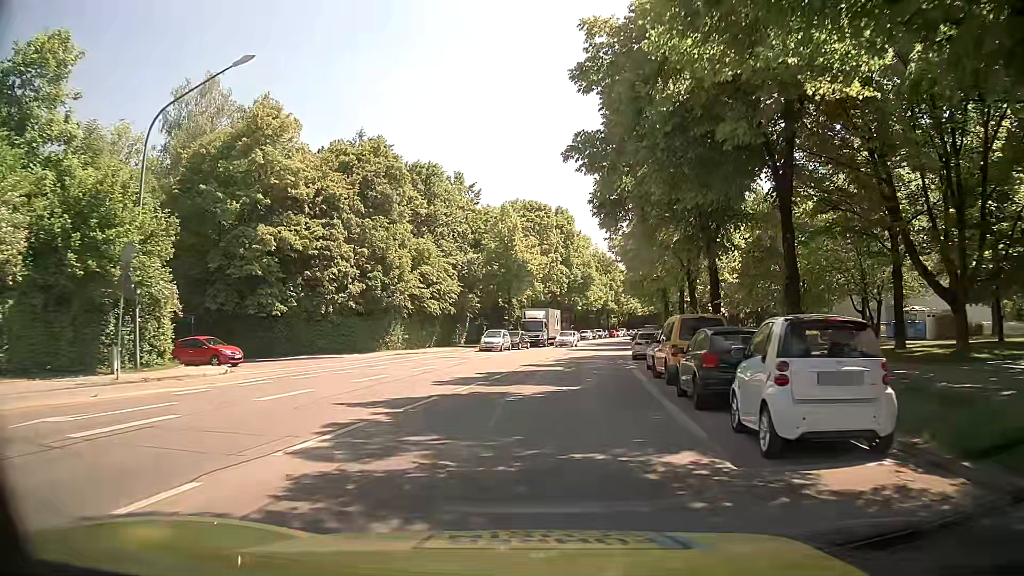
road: secondary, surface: asphalt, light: Day
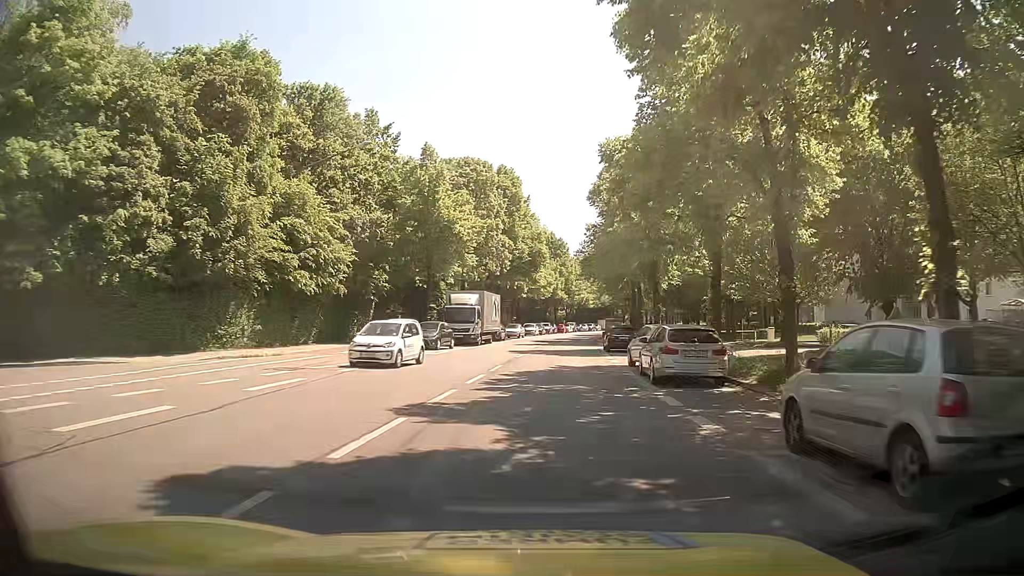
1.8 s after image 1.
(+0.7, +18.5) m; +5°
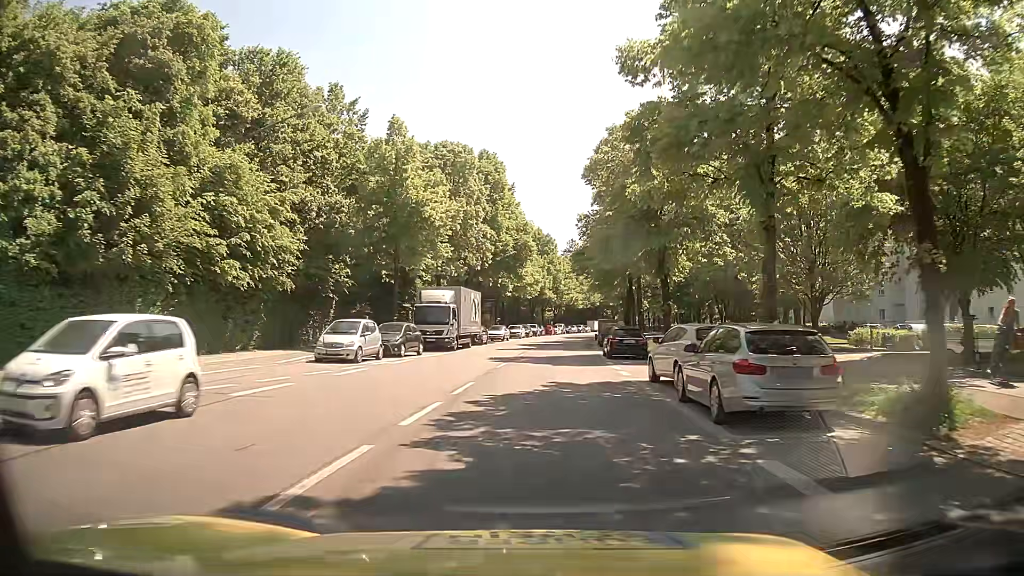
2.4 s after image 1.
(0.0, +6.7) m; 0°
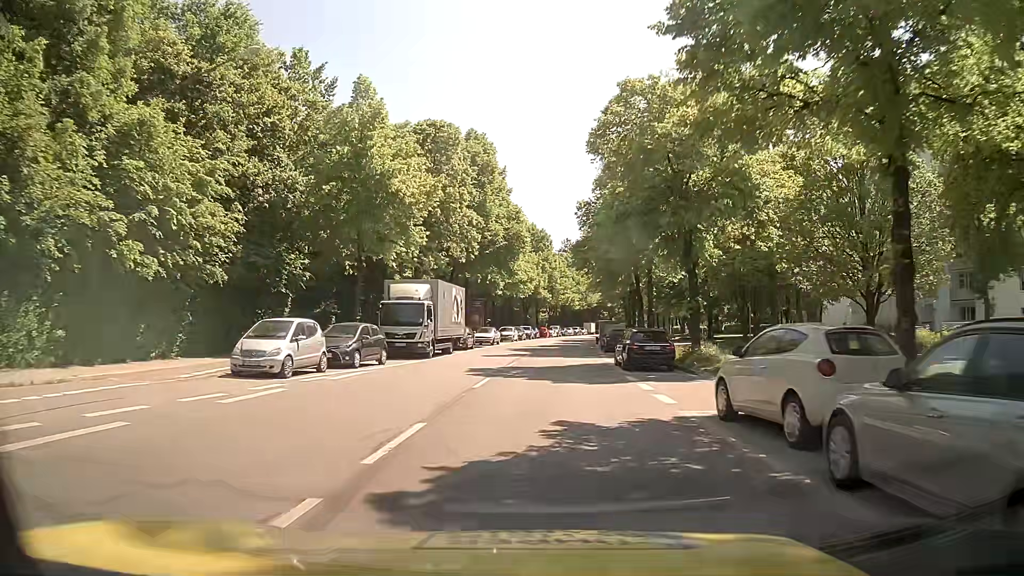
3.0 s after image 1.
(+0.1, +7.0) m; +1°
